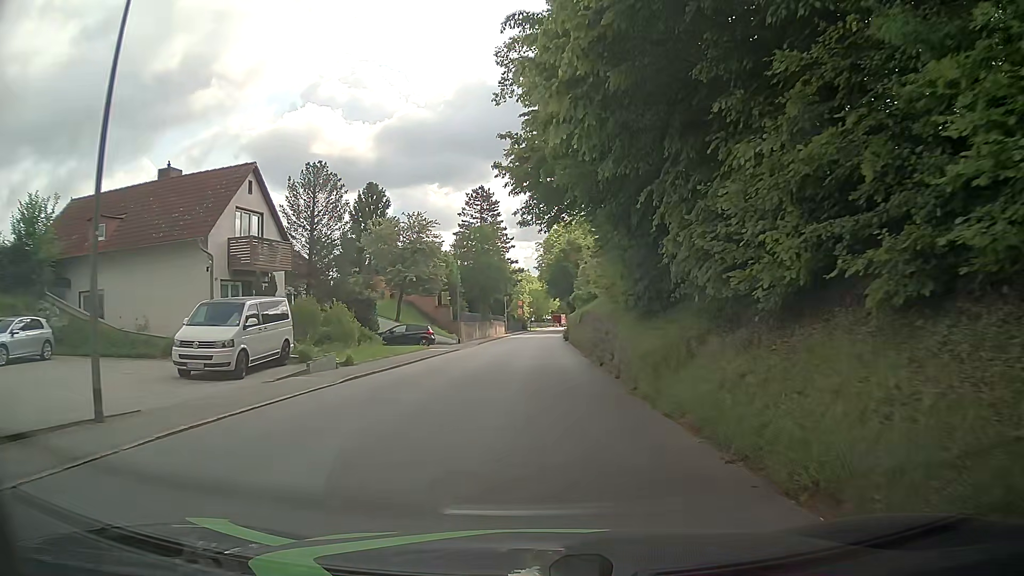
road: tertiary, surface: asphalt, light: Day
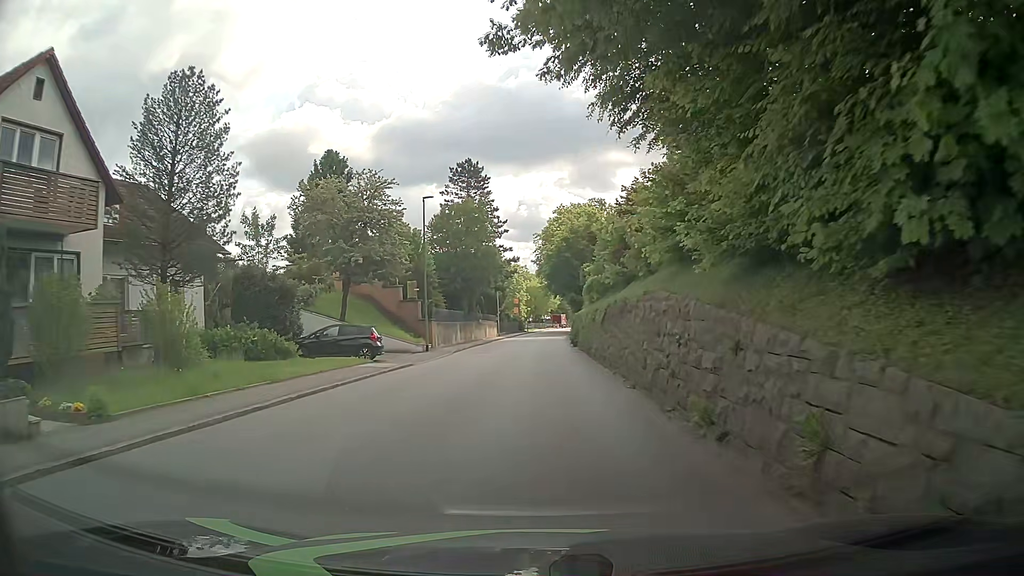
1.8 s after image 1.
(-0.1, +13.9) m; -1°
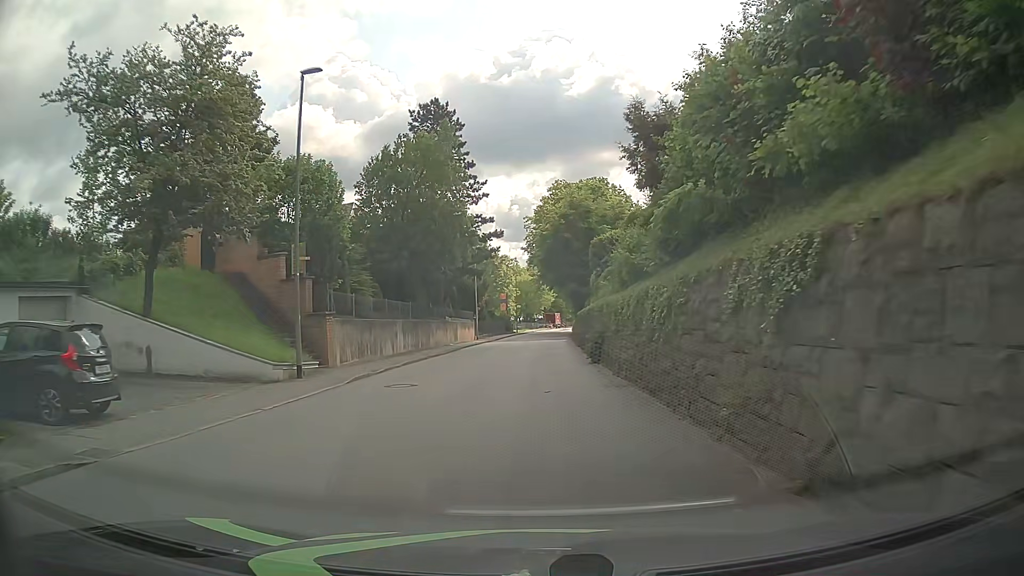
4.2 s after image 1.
(+0.2, +18.7) m; +2°
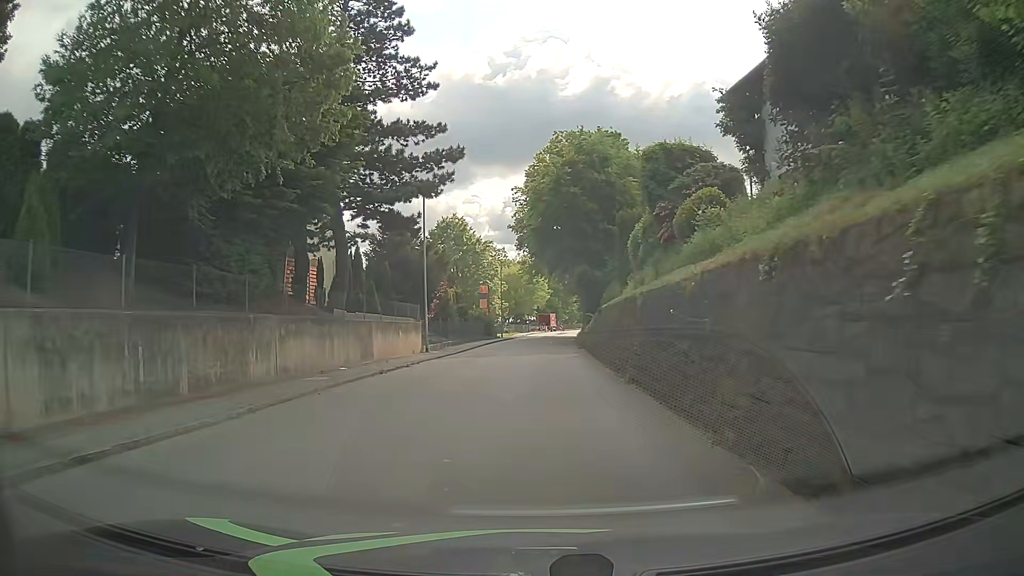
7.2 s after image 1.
(0.0, +23.4) m; 0°
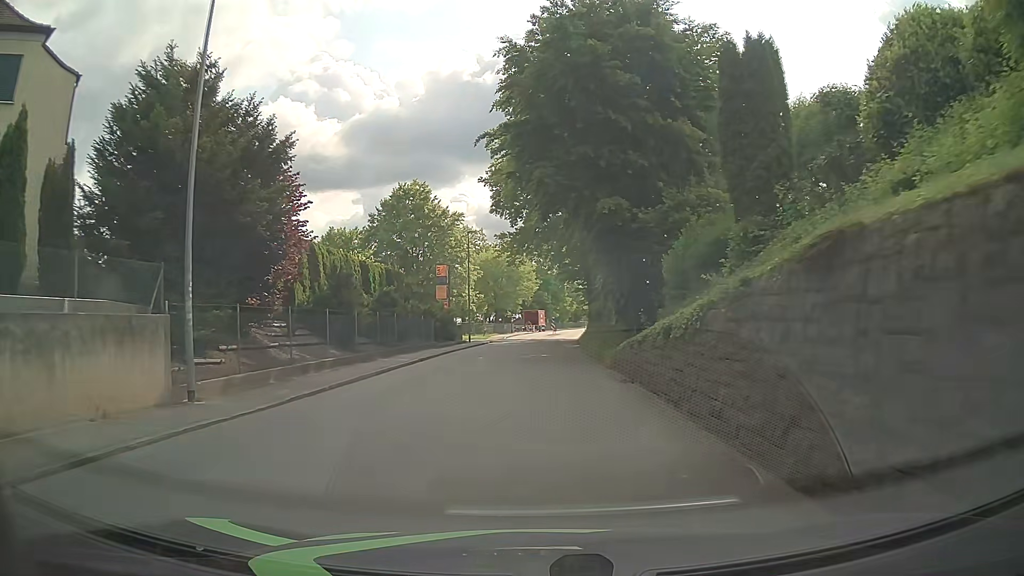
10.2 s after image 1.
(+0.3, +23.2) m; +2°
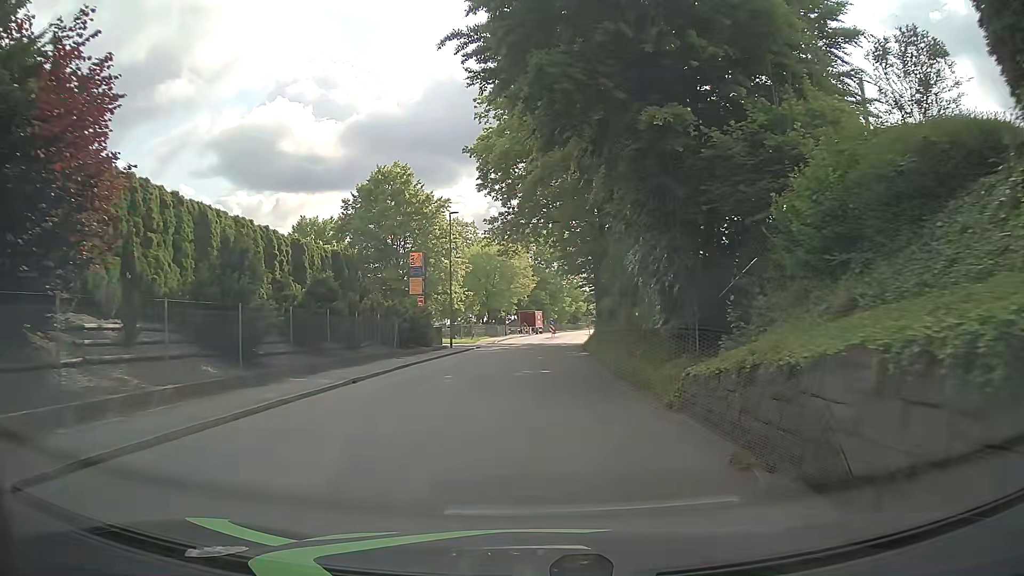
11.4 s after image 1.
(-0.2, +9.2) m; -2°
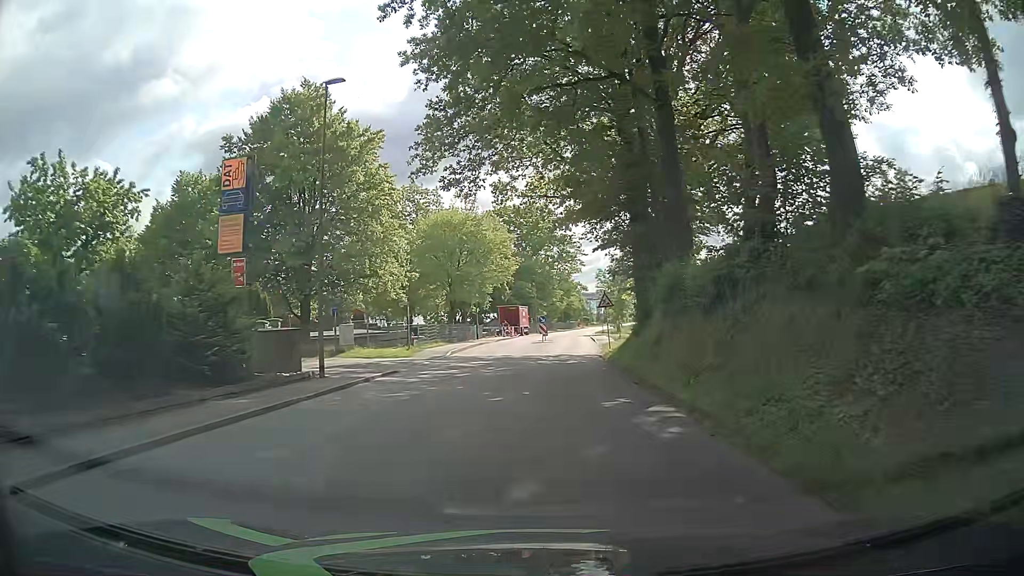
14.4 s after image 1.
(+0.4, +23.2) m; +2°
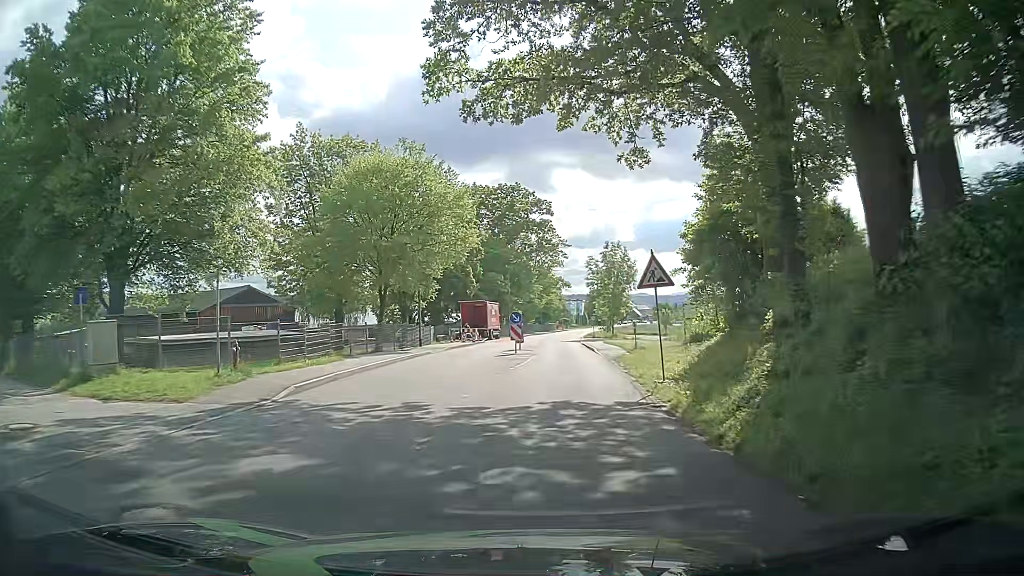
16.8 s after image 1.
(+0.3, +18.6) m; +1°
(0, +10) (+1, +20) (+1, +30) (+2, +40) (+2, +50) (+3, +60) (+4, +70) (+5, +80) (+6, +90) (+7, +100) m
